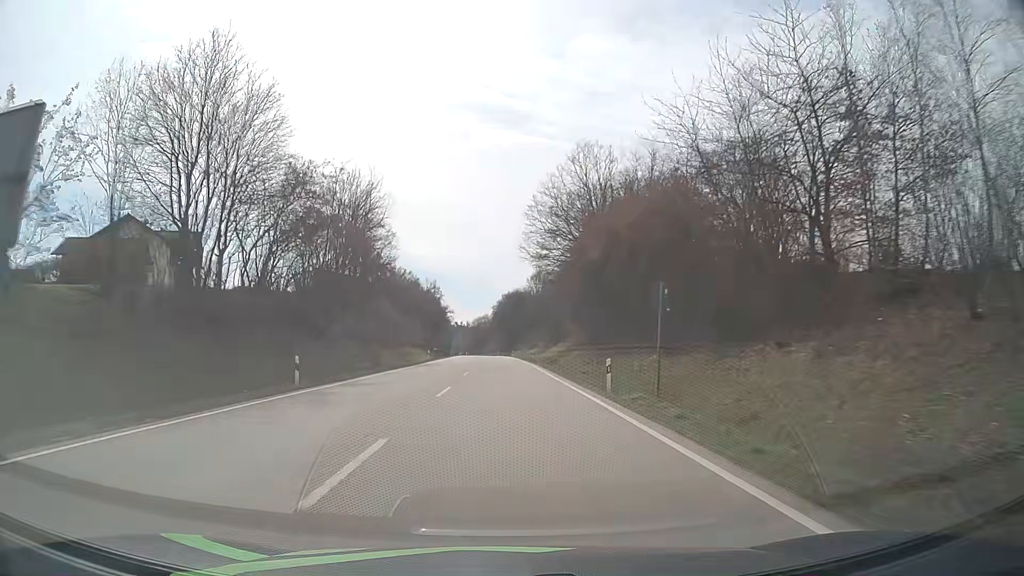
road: primary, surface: asphalt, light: Day
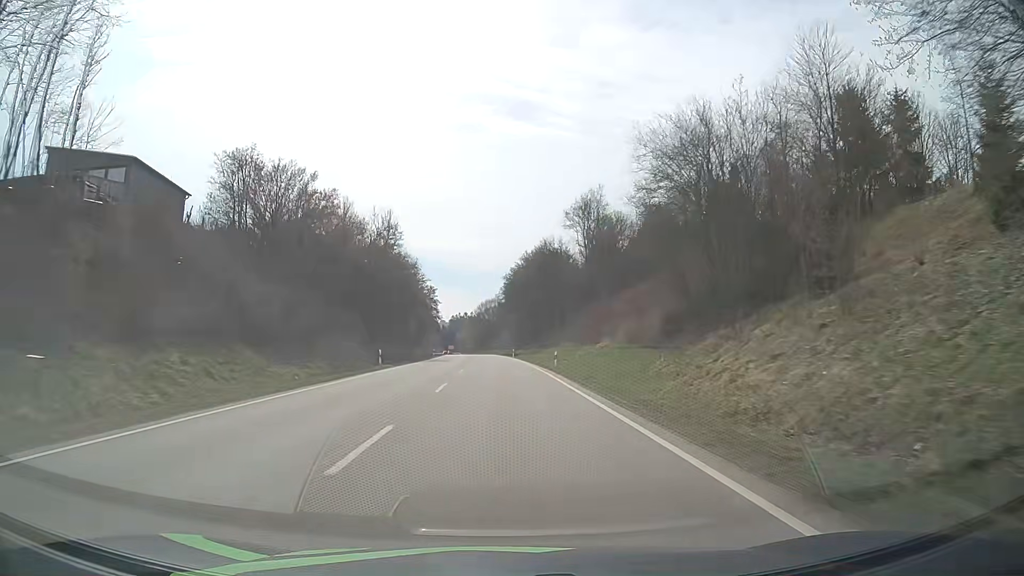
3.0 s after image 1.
(-0.9, +71.3) m; -2°
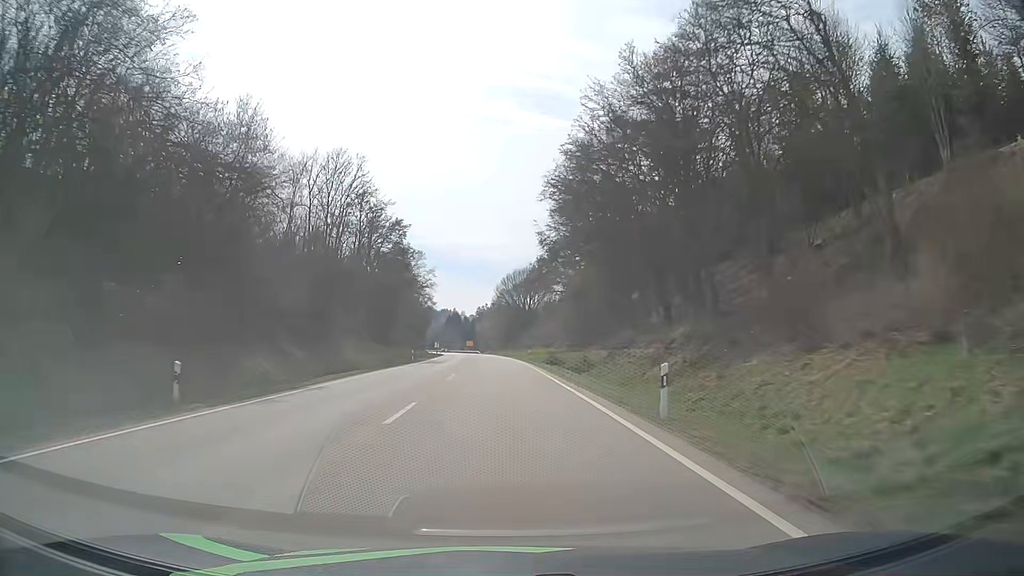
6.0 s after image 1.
(-1.2, +71.1) m; -2°
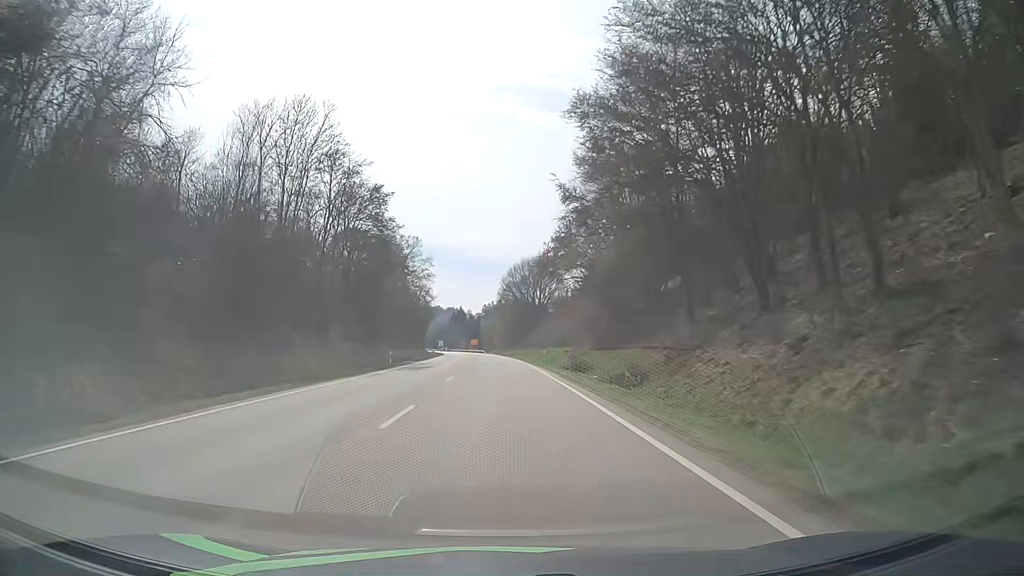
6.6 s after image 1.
(-0.1, +14.2) m; -1°
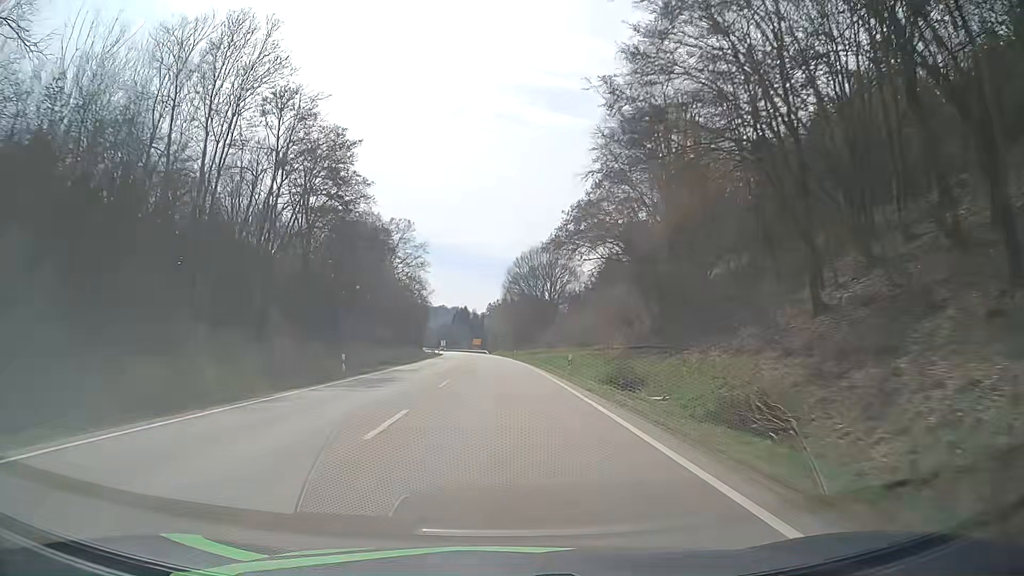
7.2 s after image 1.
(-0.1, +14.2) m; 0°
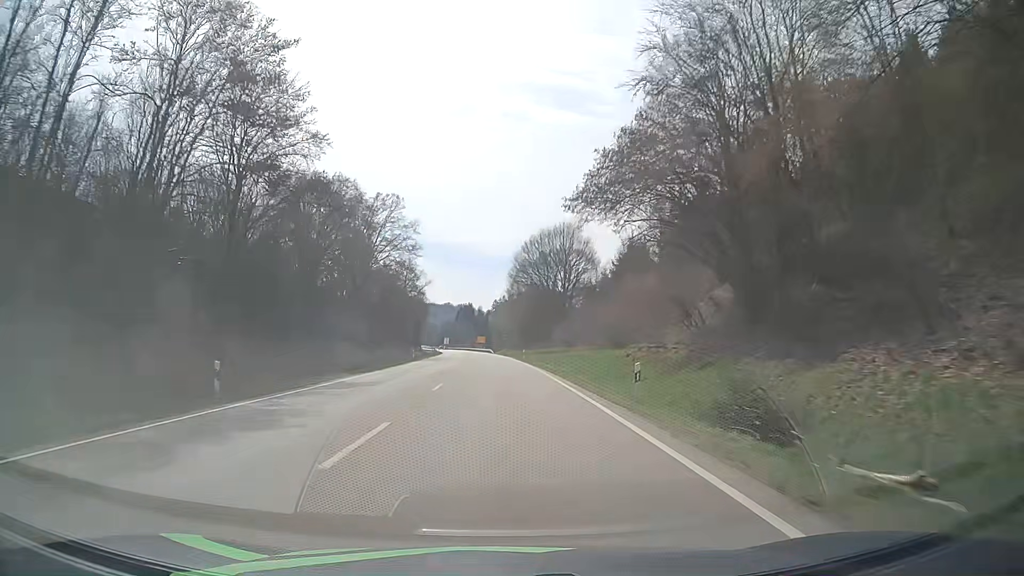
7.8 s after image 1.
(-0.1, +14.3) m; -1°
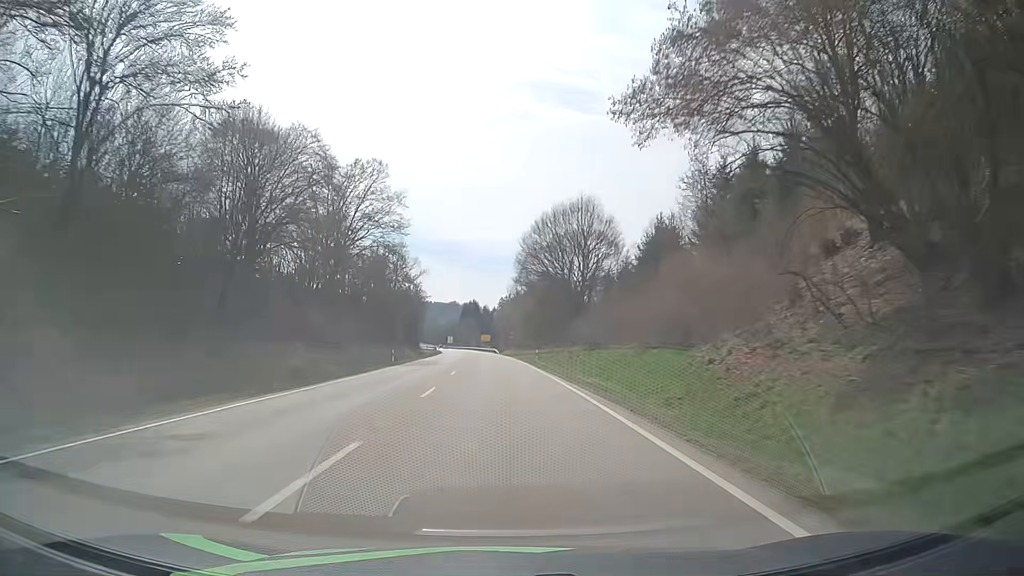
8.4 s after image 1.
(-0.1, +14.3) m; 0°
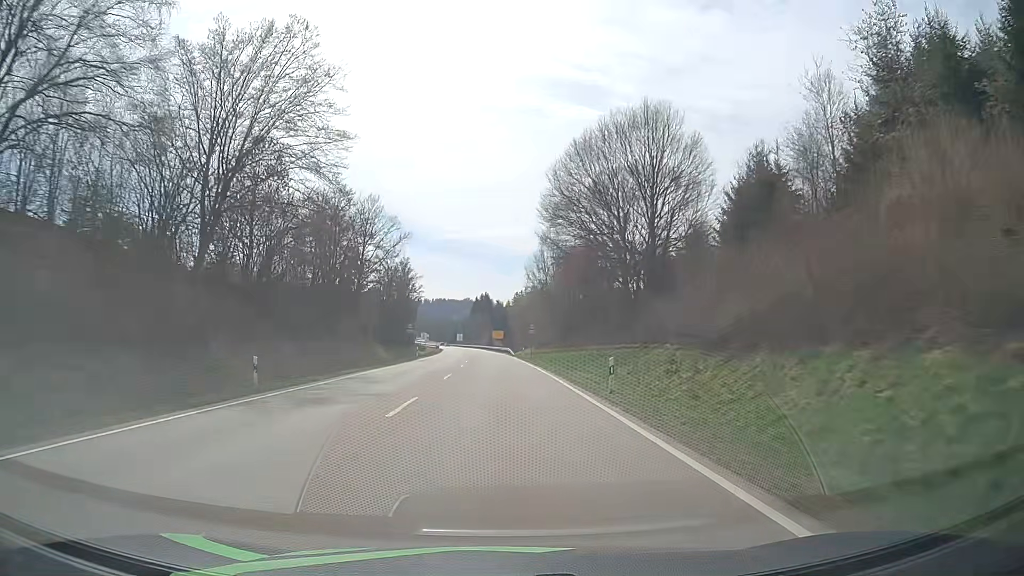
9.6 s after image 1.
(-0.4, +28.7) m; -1°
(0, +10) (0, +20) (0, +30) (-1, +40) (-1, +50) (-1, +60) (-2, +70) (-2, +80) (-3, +90) (-3, +100) m
